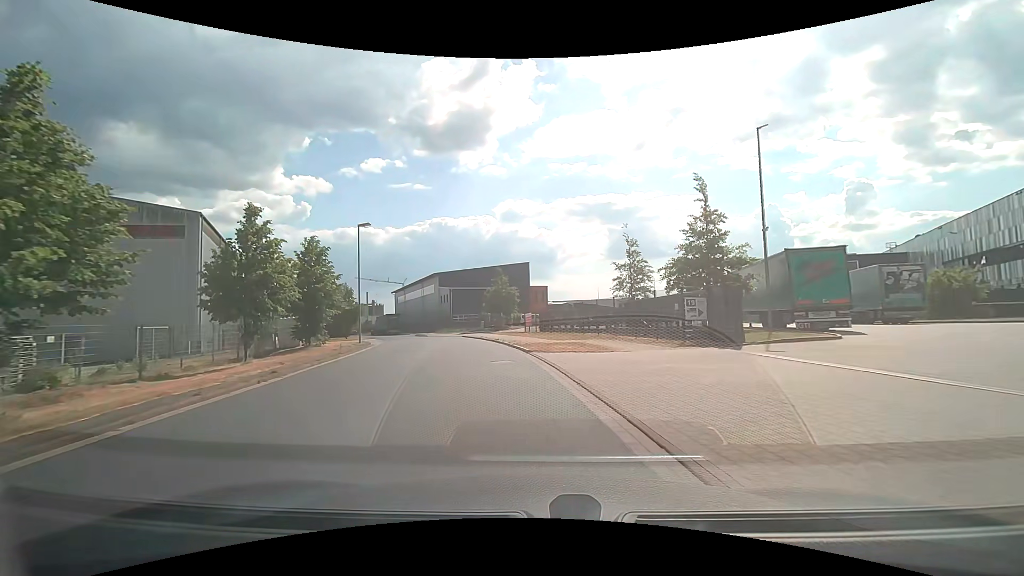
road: residential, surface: asphalt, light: Day
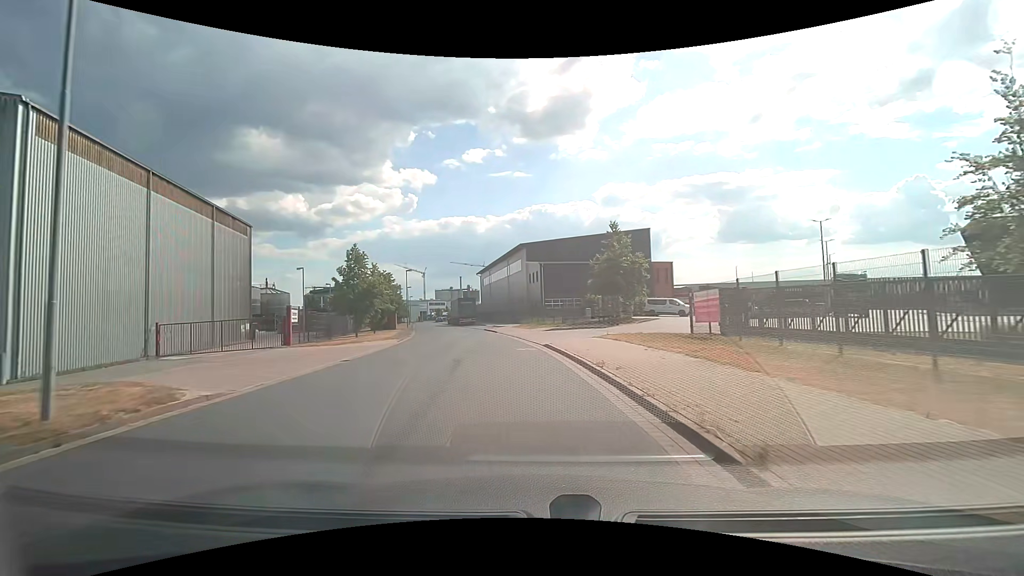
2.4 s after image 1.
(-2.6, +25.9) m; -11°
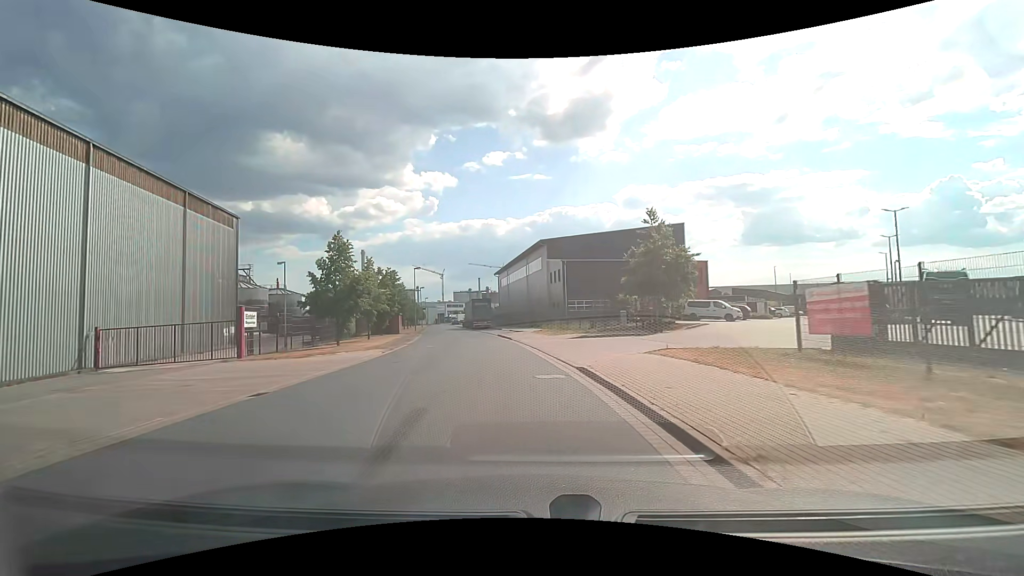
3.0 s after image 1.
(-0.2, +6.7) m; -3°
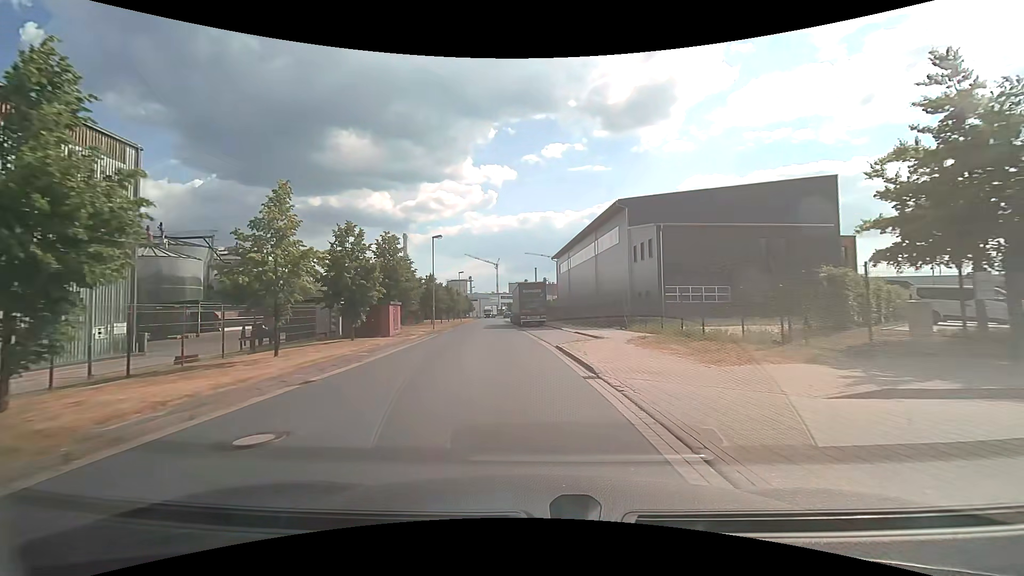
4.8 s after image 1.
(-1.3, +20.1) m; -6°
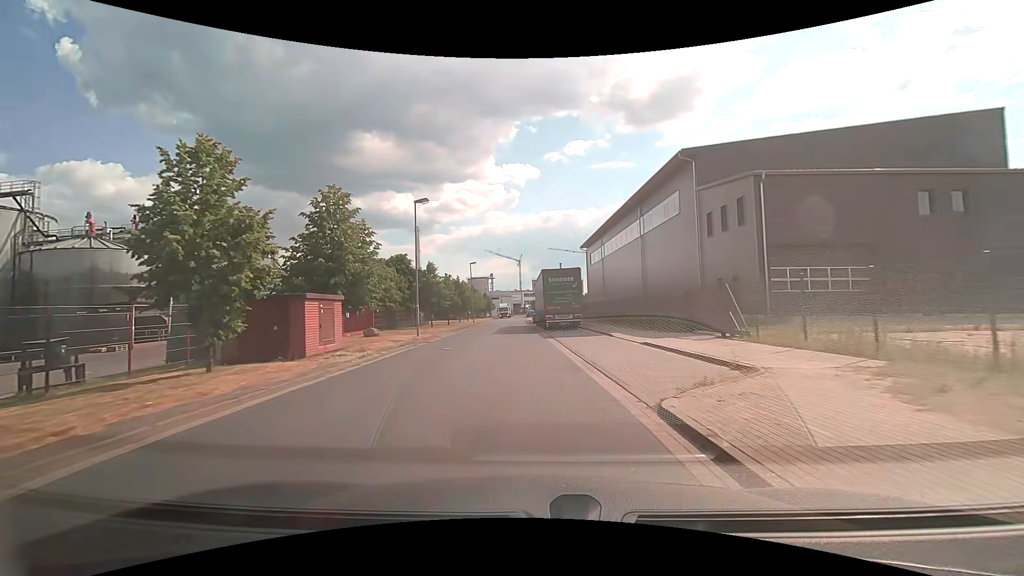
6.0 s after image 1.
(-0.4, +13.2) m; -3°
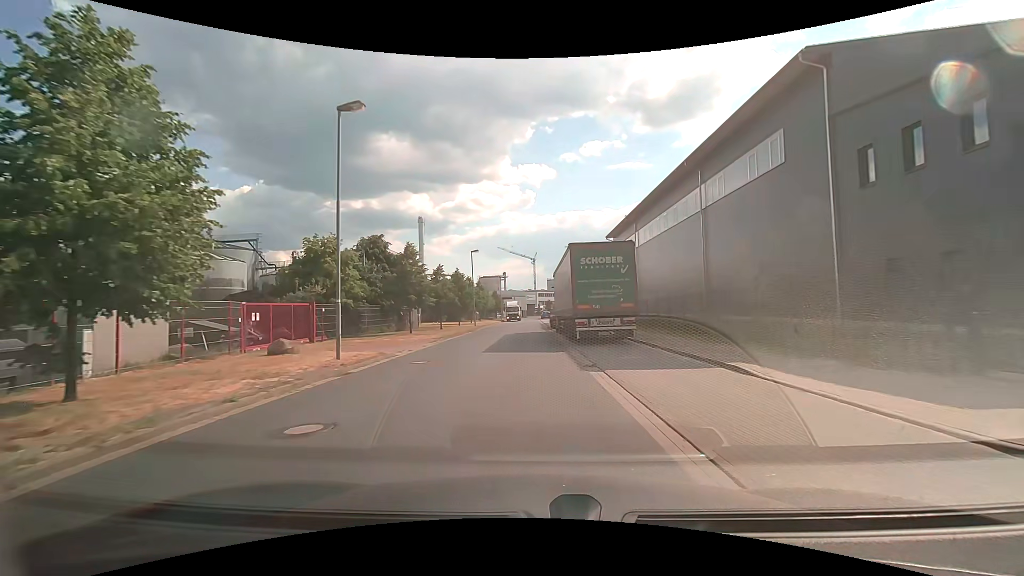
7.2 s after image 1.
(-0.3, +13.1) m; -2°
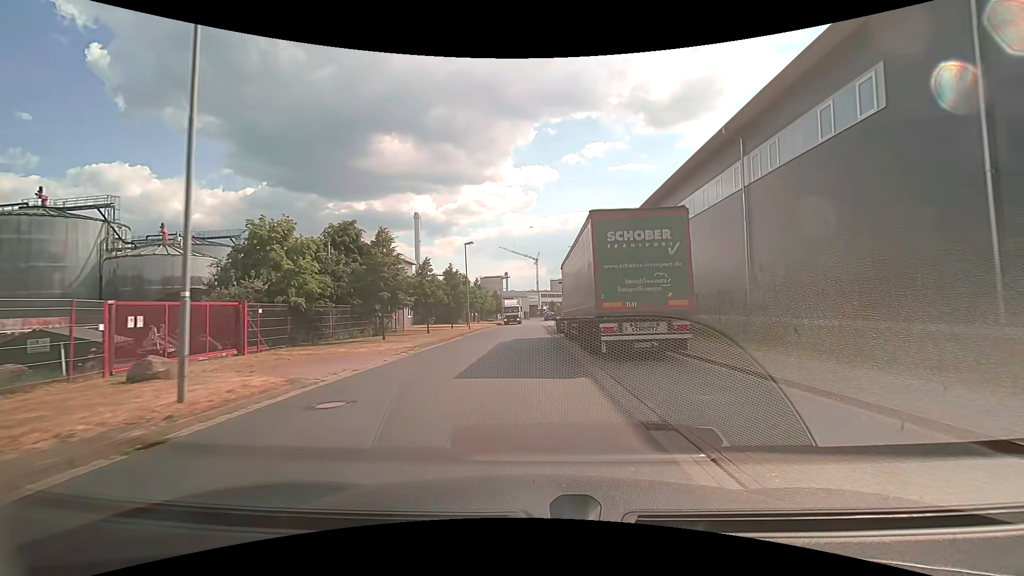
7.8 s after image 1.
(0.0, +6.6) m; 0°
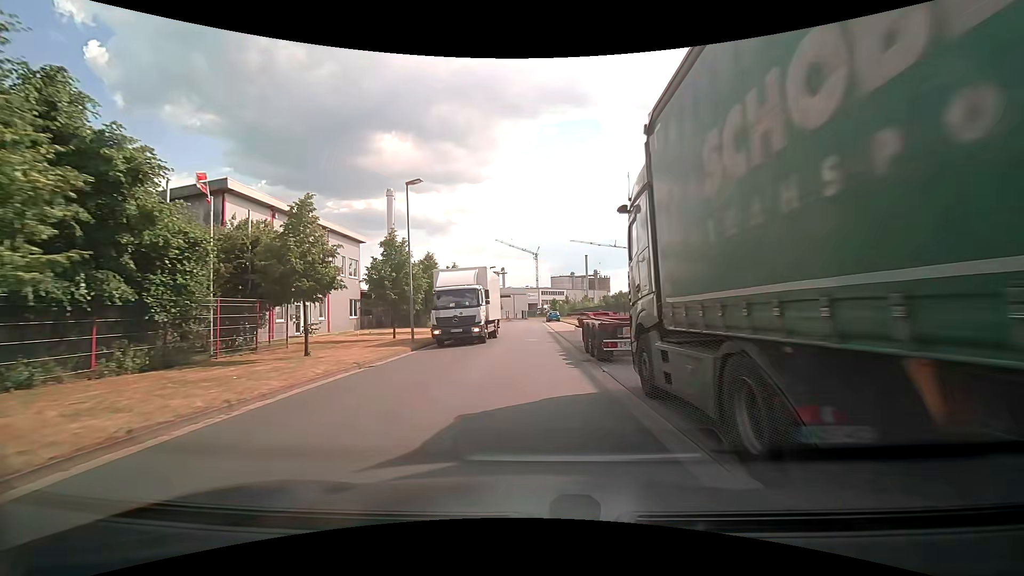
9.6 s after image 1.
(-0.1, +20.4) m; -1°
(0, +10) (0, +20) (0, +30) (0, +40) (0, +50) (0, +60) (0, +70) (0, +80) (0, +90) (+1, +100) m
